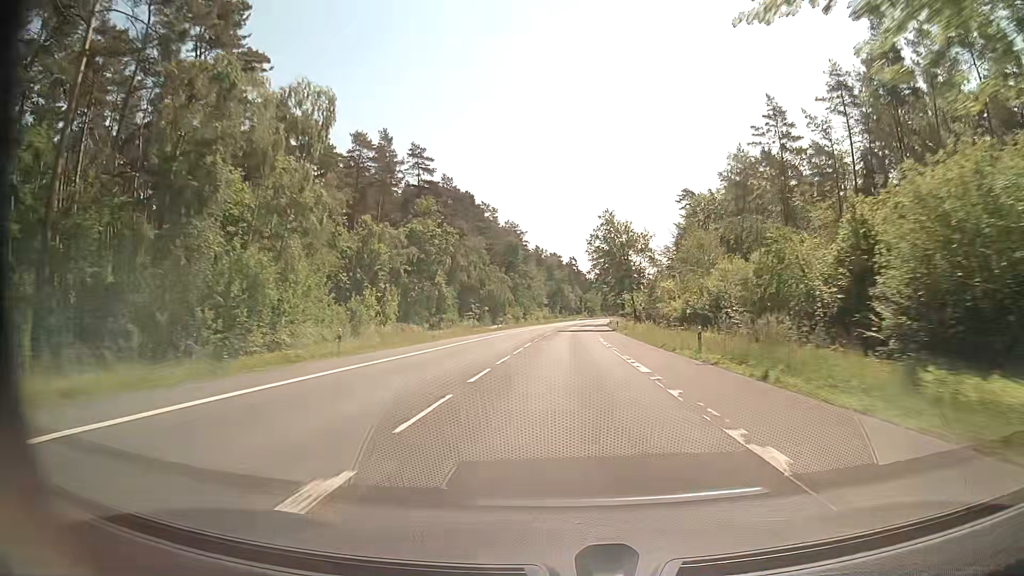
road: secondary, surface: asphalt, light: Day
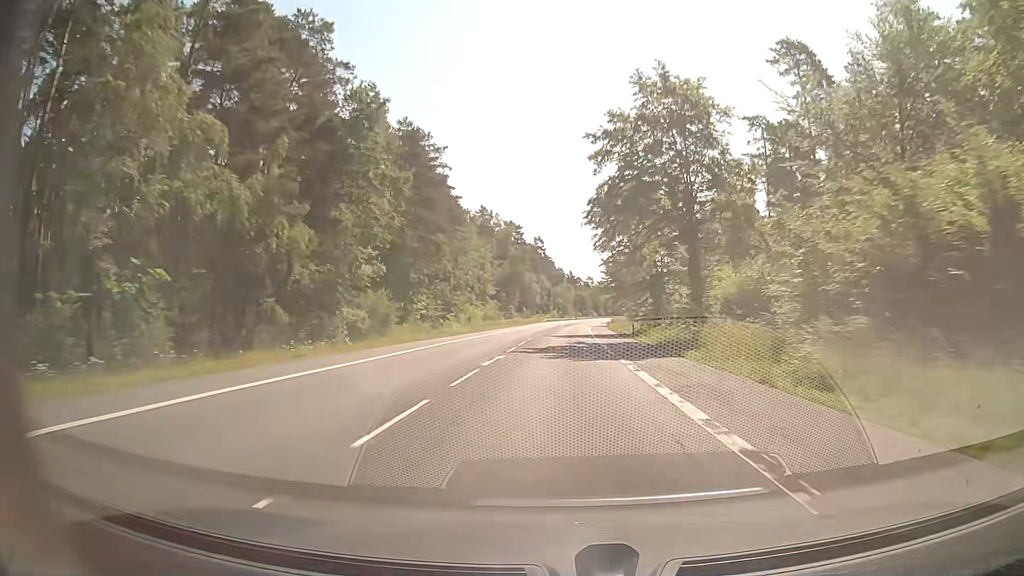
(+2.3, +79.0) m; +3°
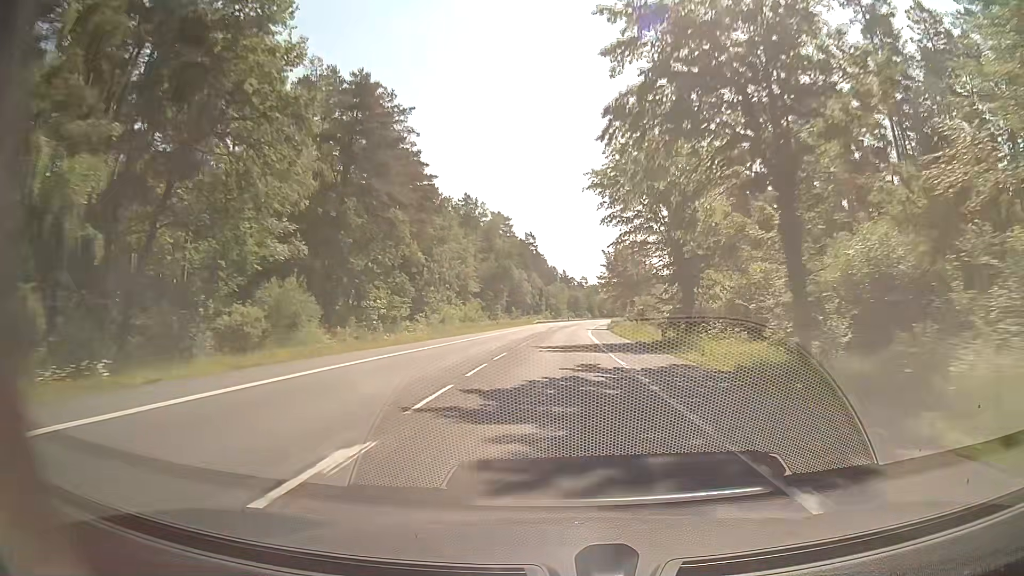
(0.0, +15.8) m; 0°
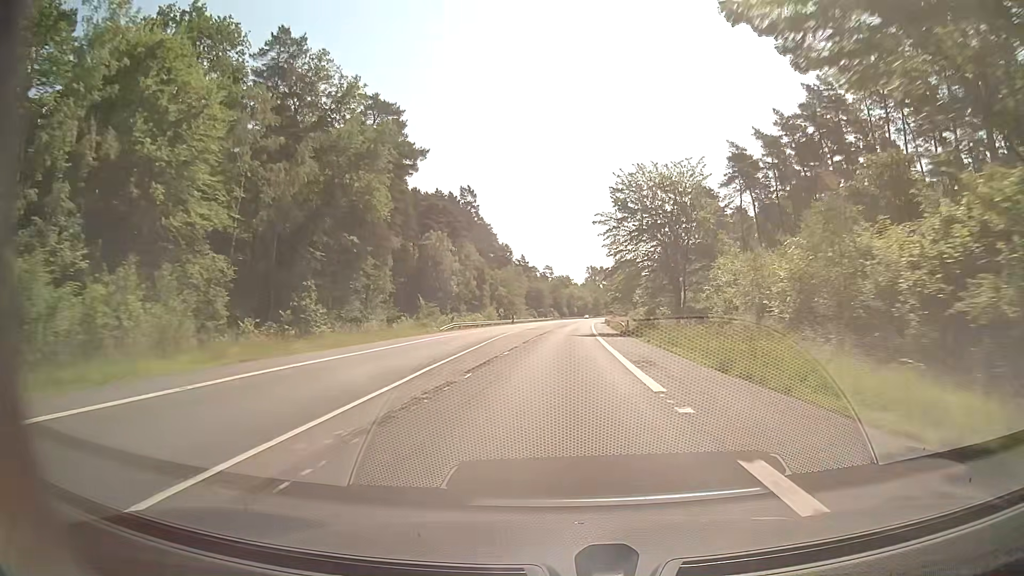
(+2.3, +79.0) m; +3°
(0, +10) (0, +20) (0, +30) (+1, +40) (+1, +50) (+1, +60) (+2, +70) (+2, +80) (+2, +90) (+3, +100) m
